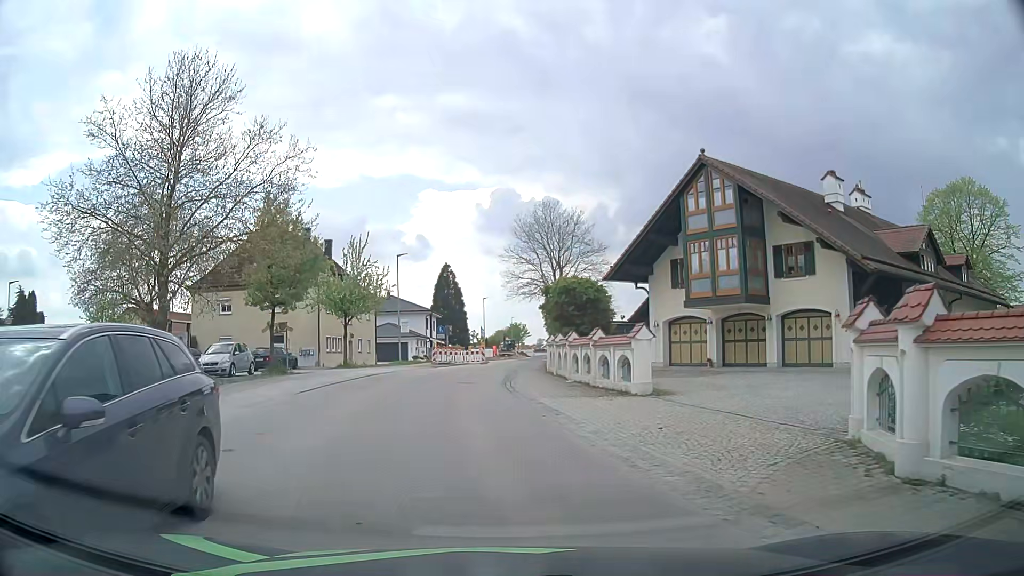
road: tertiary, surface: asphalt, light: Day
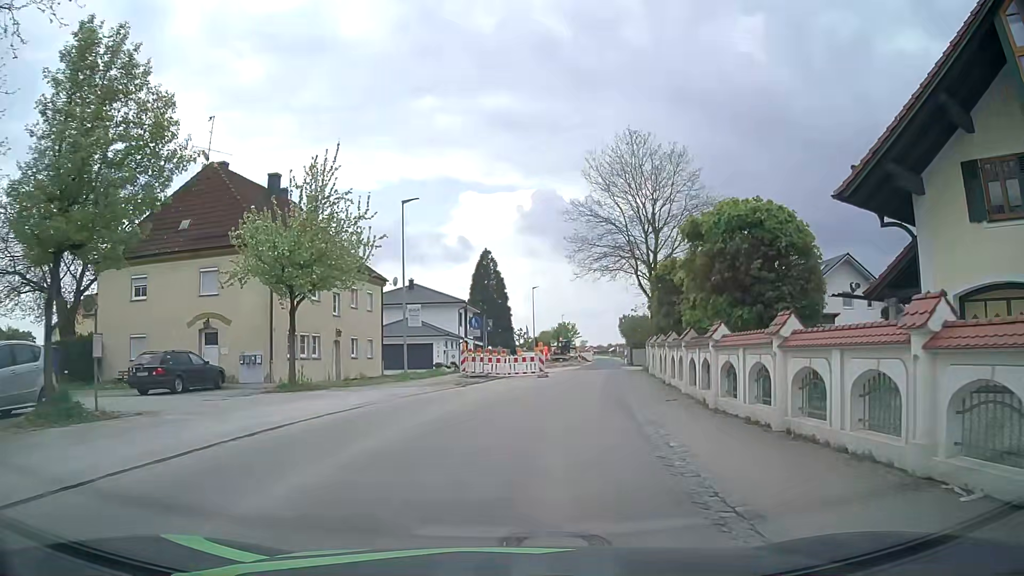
(-1.4, +19.2) m; -4°
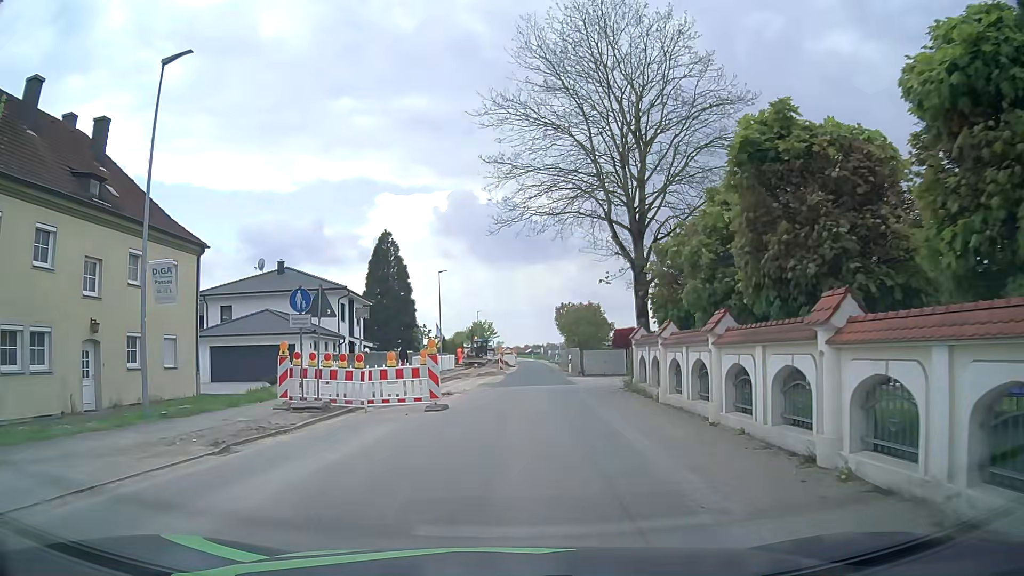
(+1.2, +16.1) m; +7°
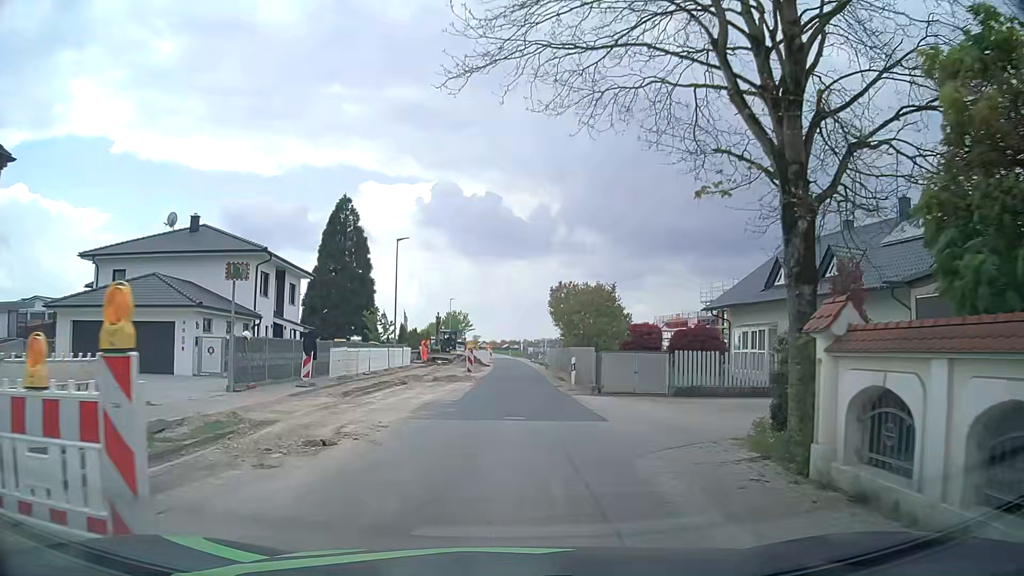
(+0.2, +12.5) m; +2°
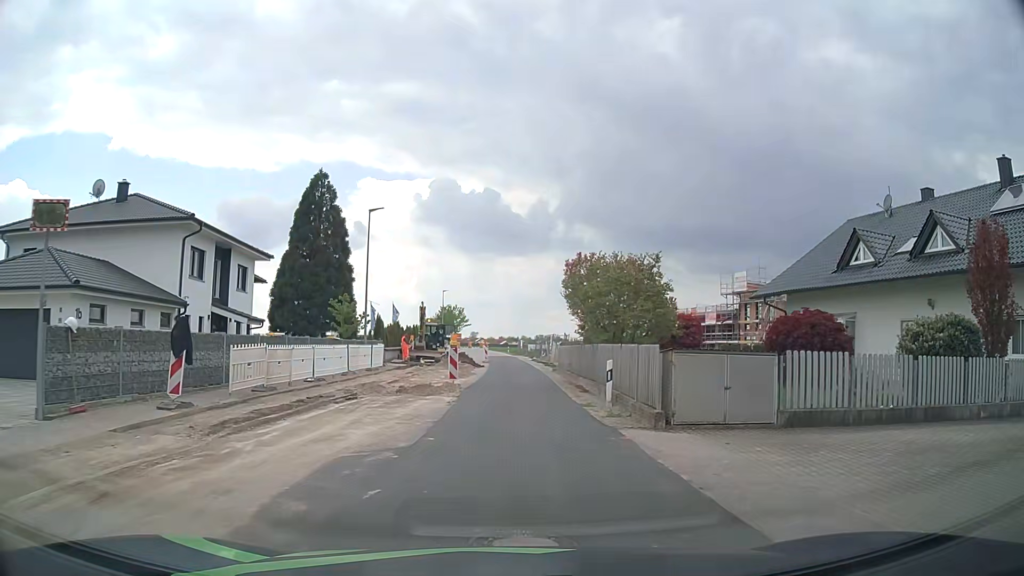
(0.0, +8.3) m; +1°
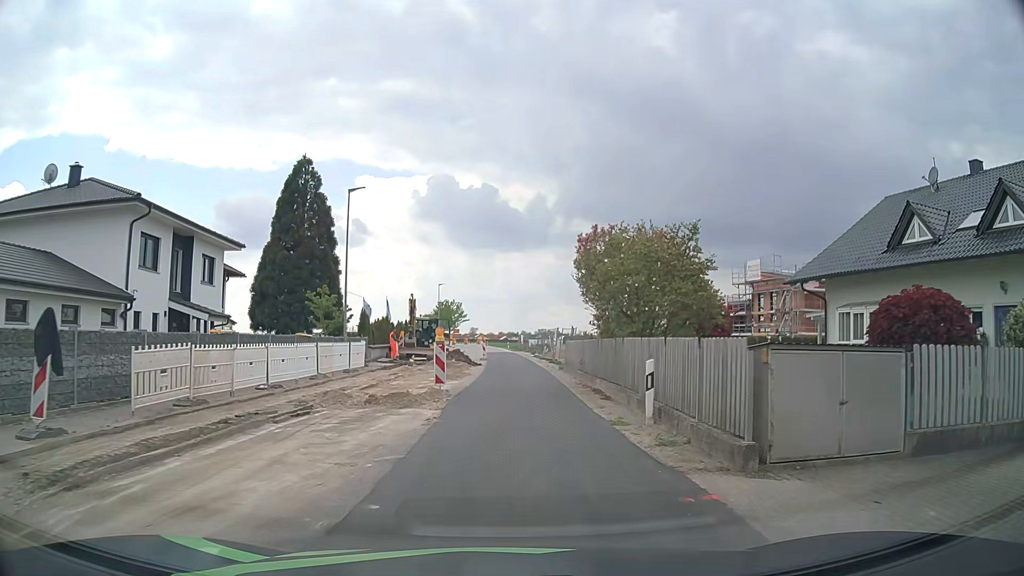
(0.0, +4.2) m; 0°
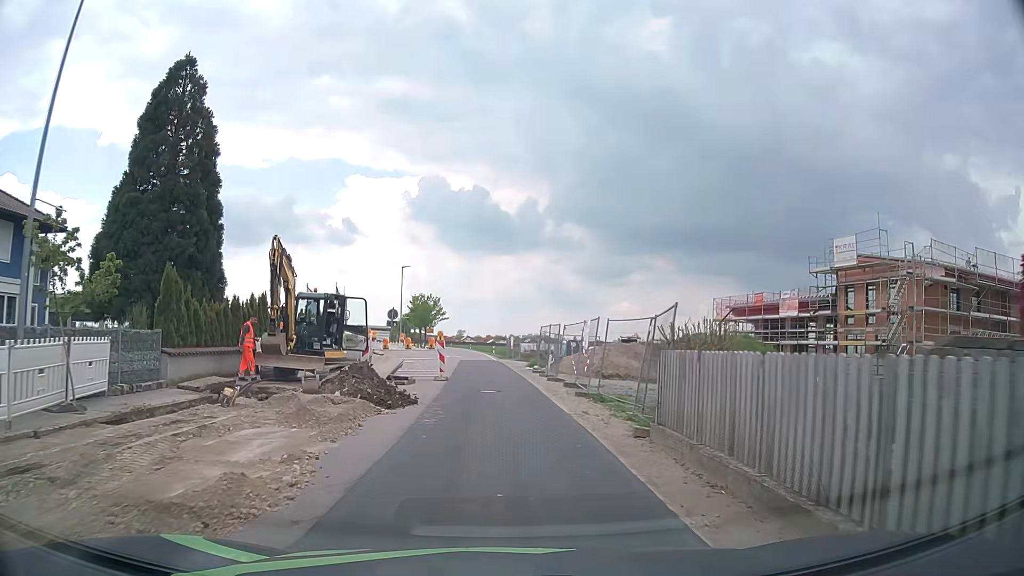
(+0.1, +20.7) m; 0°
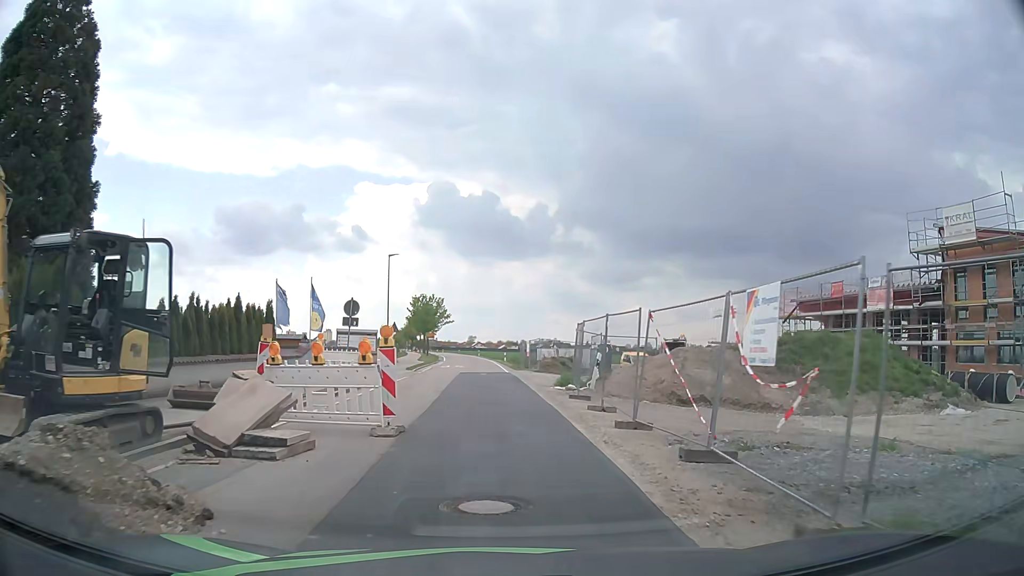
(-0.1, +12.5) m; -1°
(0, +10) (0, +20) (-1, +30) (-1, +40) (-2, +50) (-2, +60) (-3, +70) (-3, +80) (-4, +90) (-5, +100) m
